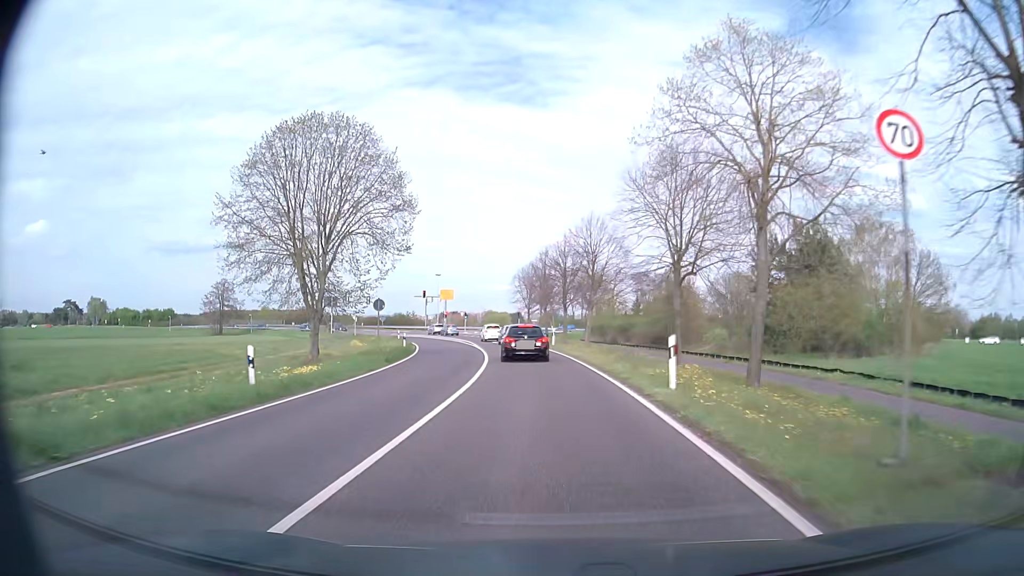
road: primary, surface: asphalt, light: Day
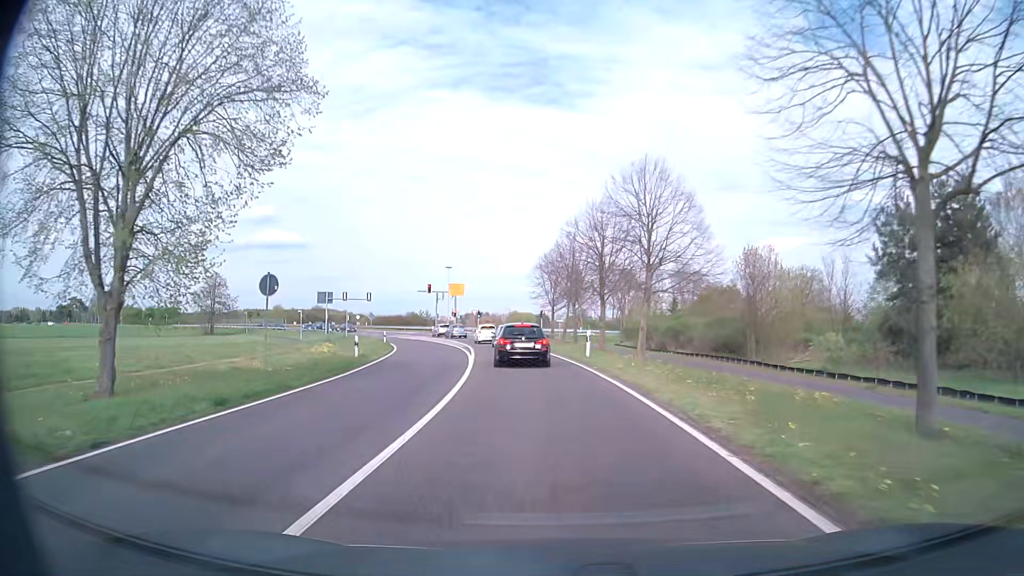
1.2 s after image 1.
(-0.3, +15.7) m; -2°
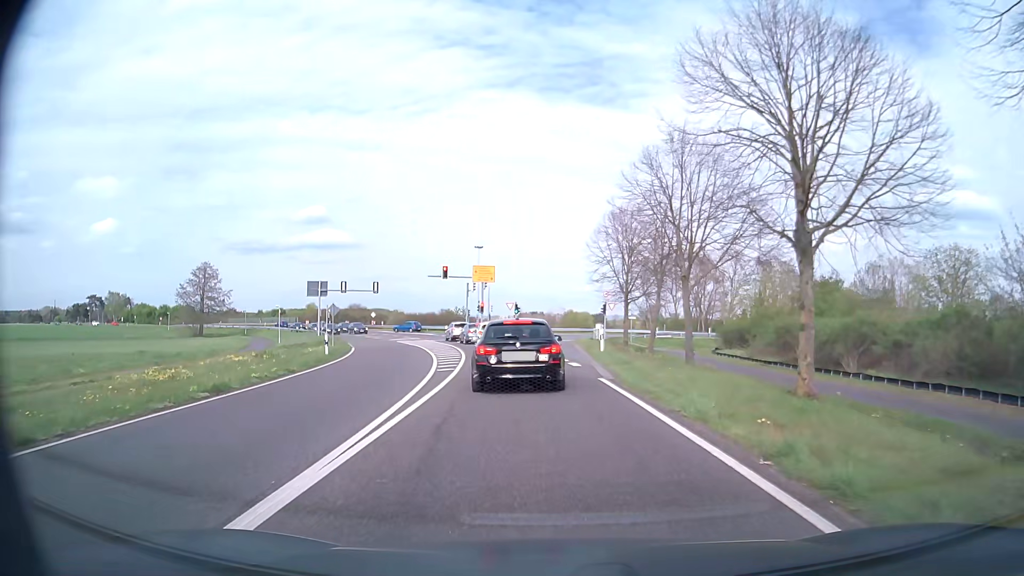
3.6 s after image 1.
(-1.0, +24.8) m; -5°
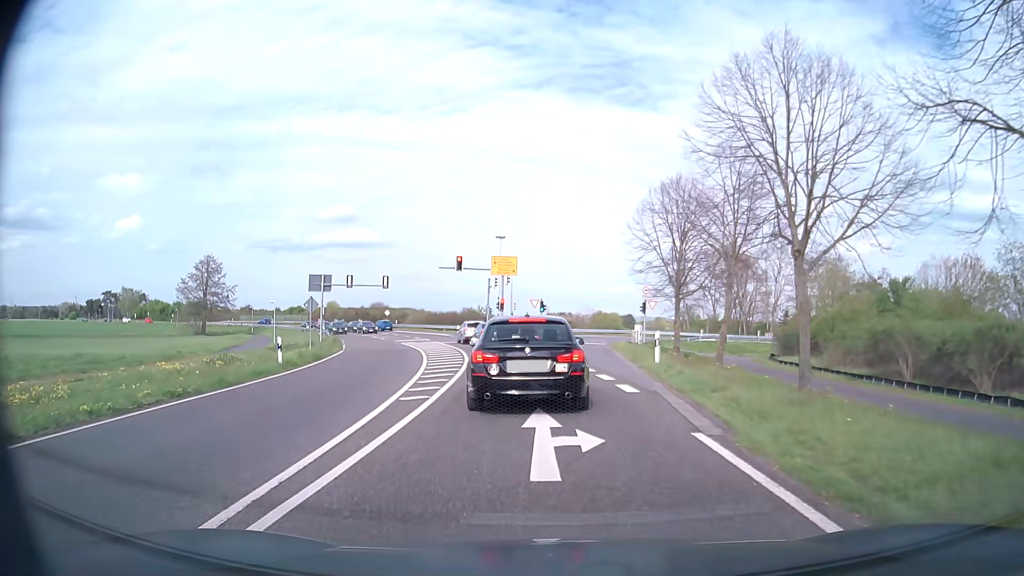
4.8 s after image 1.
(-0.1, +8.1) m; -3°
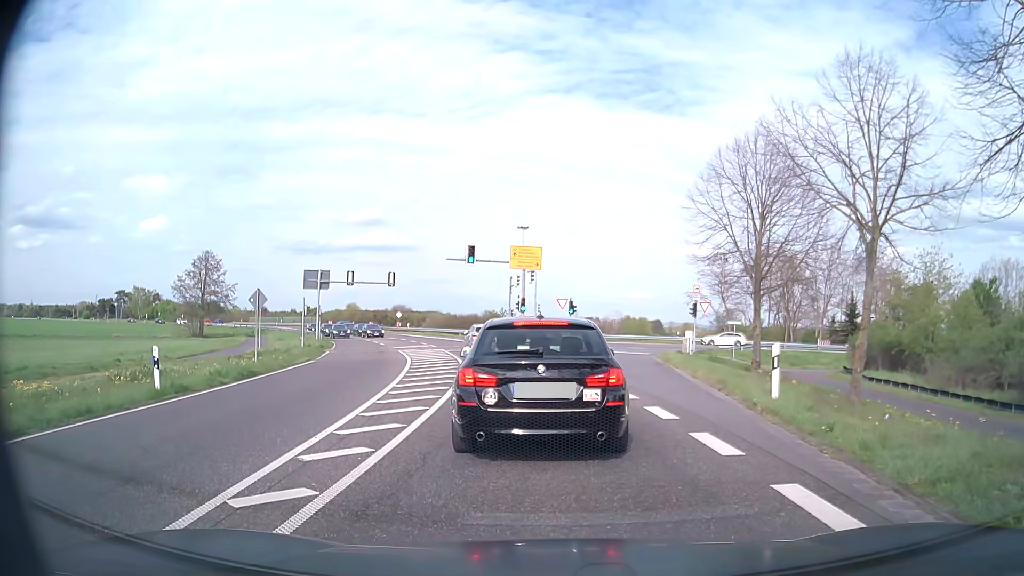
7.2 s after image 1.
(-0.1, +8.8) m; -1°
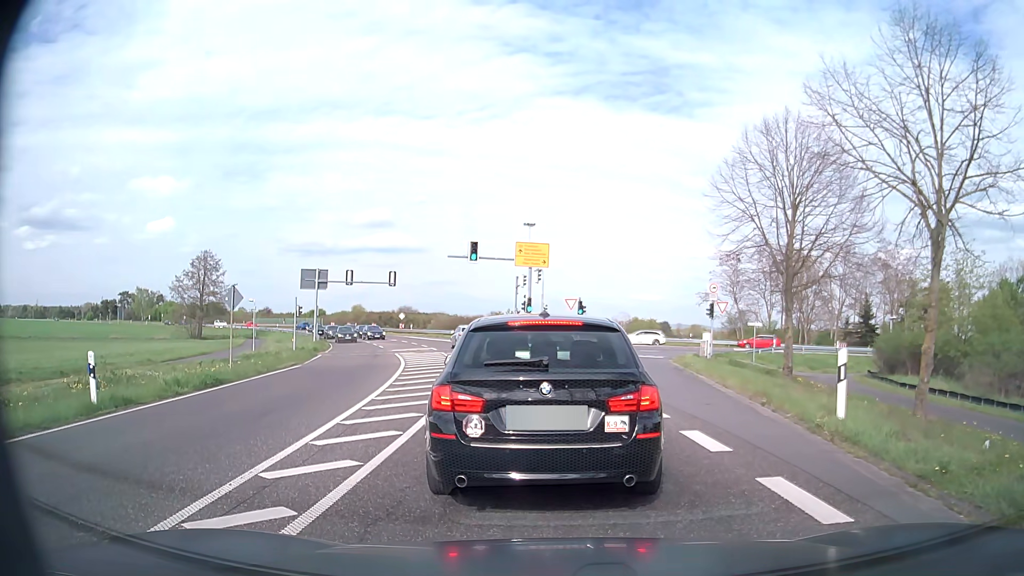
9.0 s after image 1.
(-0.1, +2.5) m; -1°
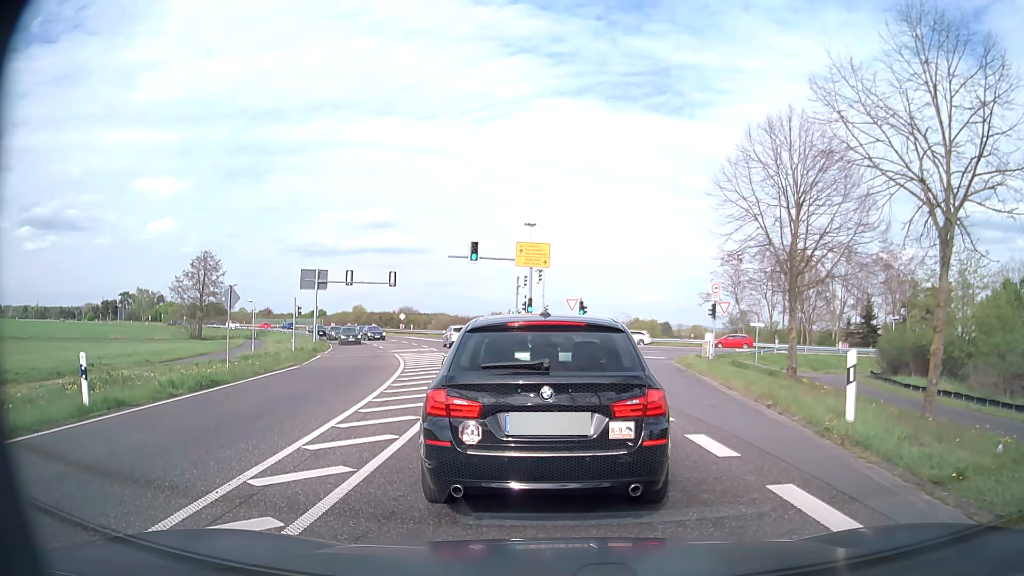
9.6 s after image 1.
(0.0, +0.3) m; 0°
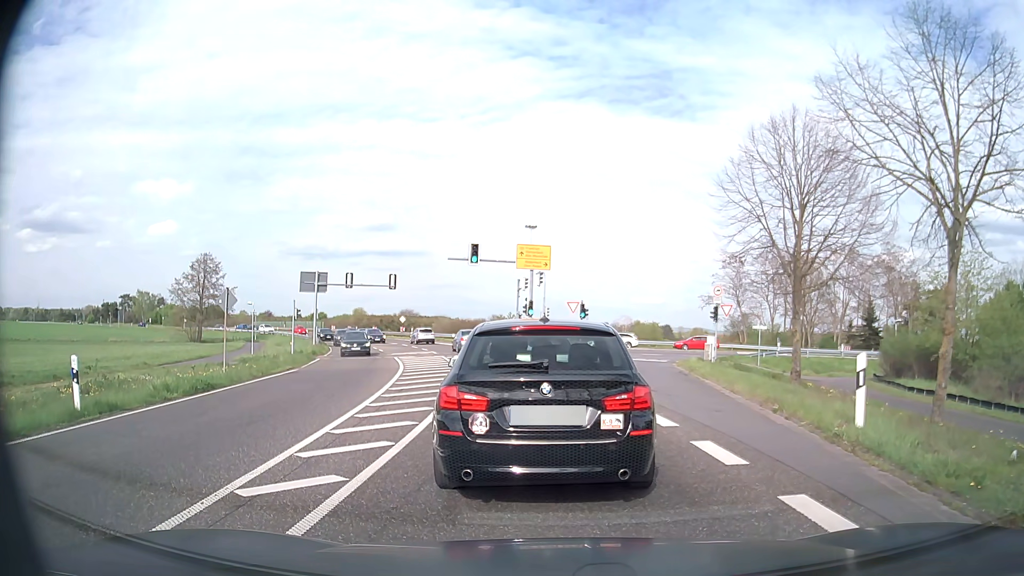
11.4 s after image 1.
(0.0, +0.3) m; 0°
(0, +10) (-1, +20) (-2, +30) (-5, +40) (-8, +49) (-11, +59) (-15, +68) (-19, +77) (-24, +86) (-29, +94) m
